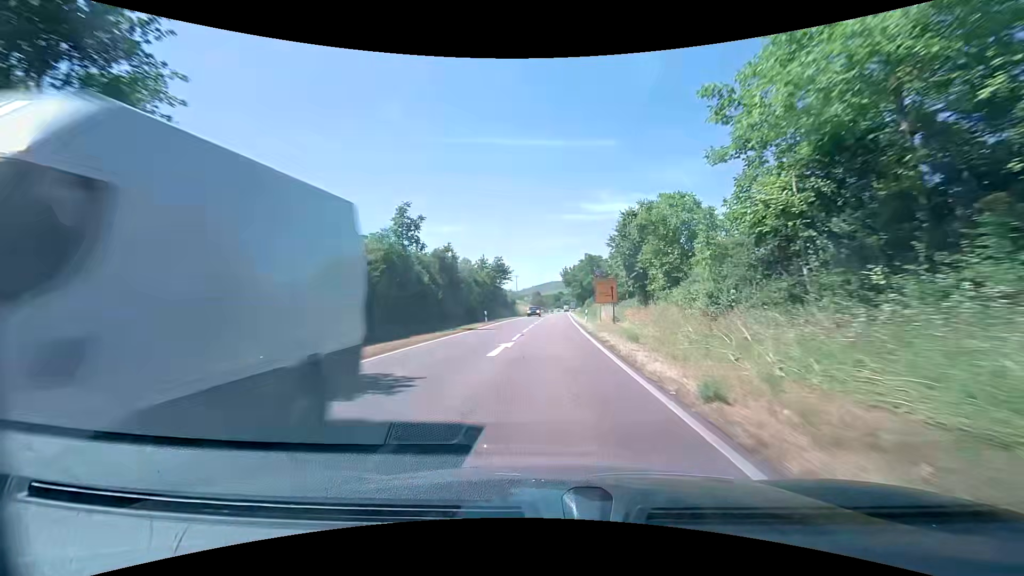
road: primary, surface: asphalt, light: Day
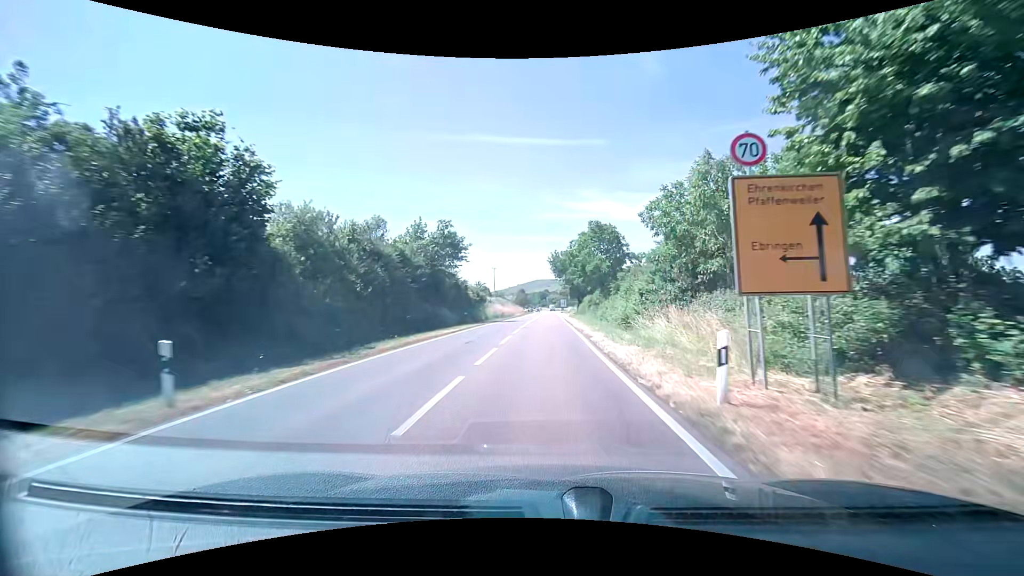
(+0.3, +31.3) m; +1°
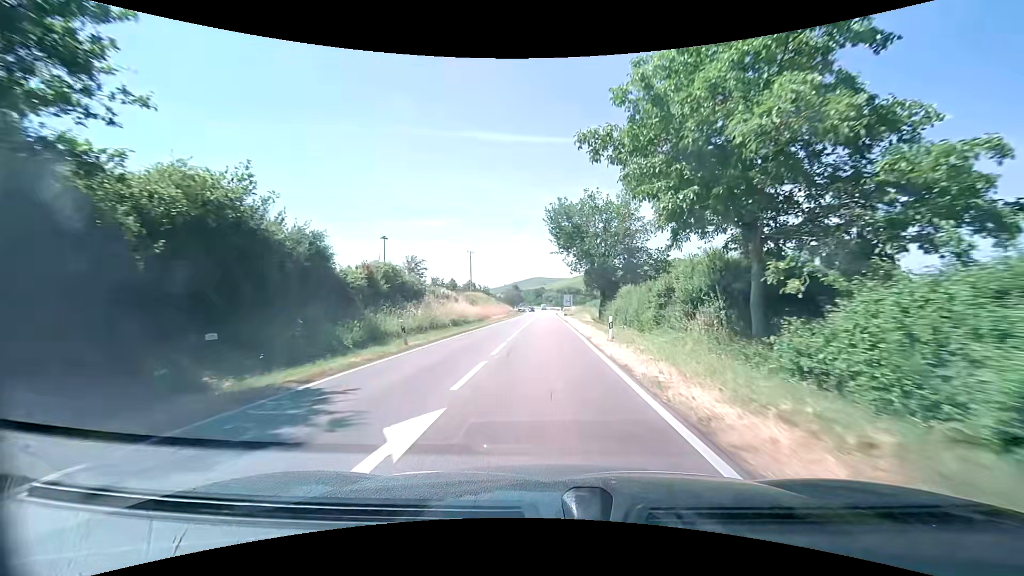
(+0.3, +39.1) m; 0°
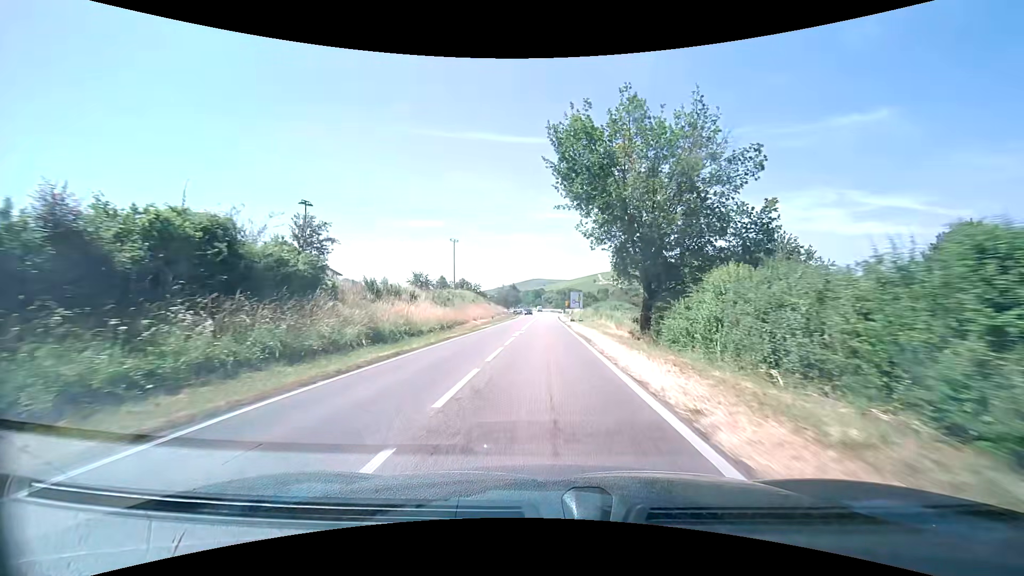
(+0.1, +19.2) m; 0°
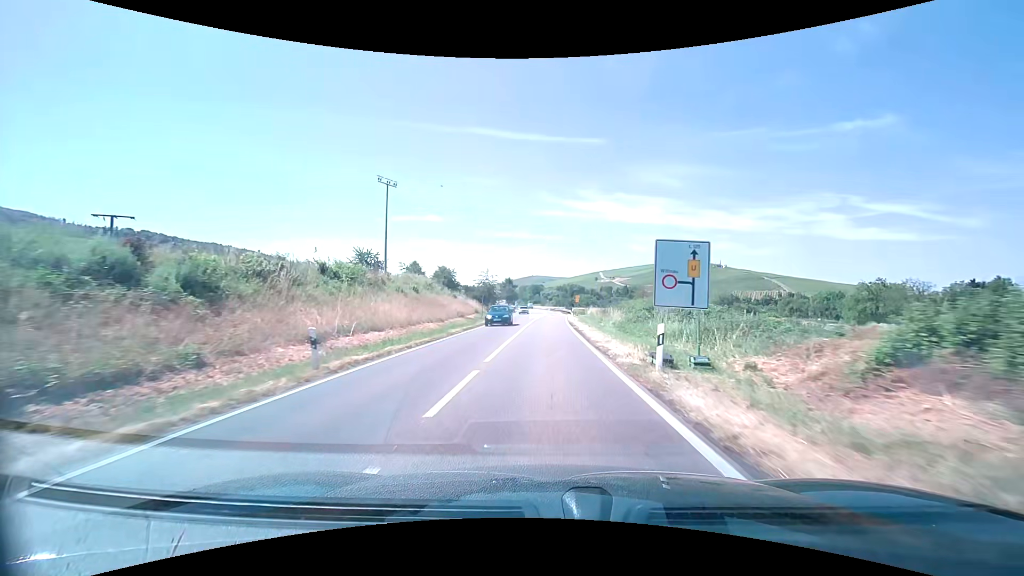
(+0.2, +37.5) m; +1°
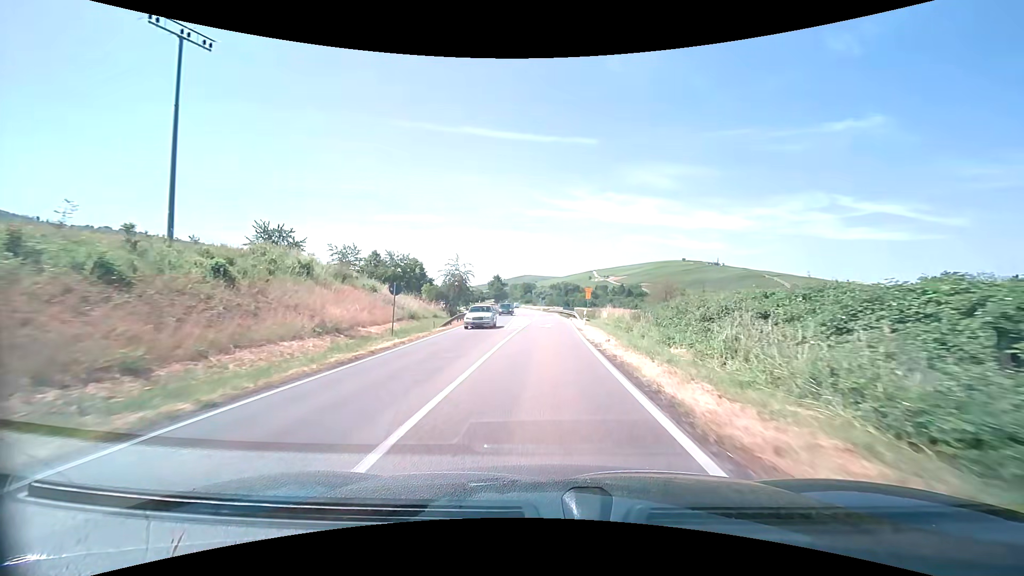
(+0.2, +27.4) m; +1°
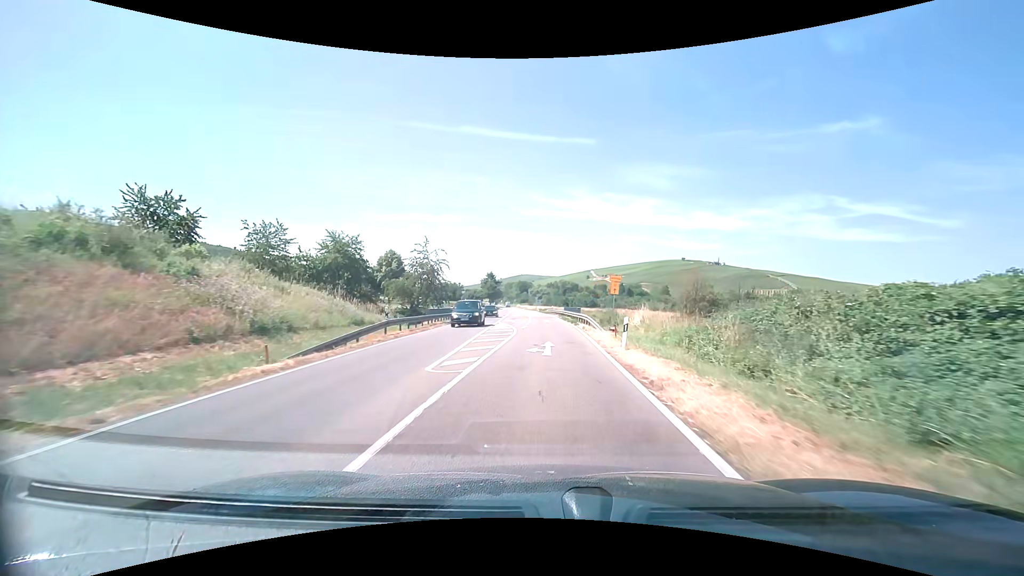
(+0.1, +17.8) m; 0°
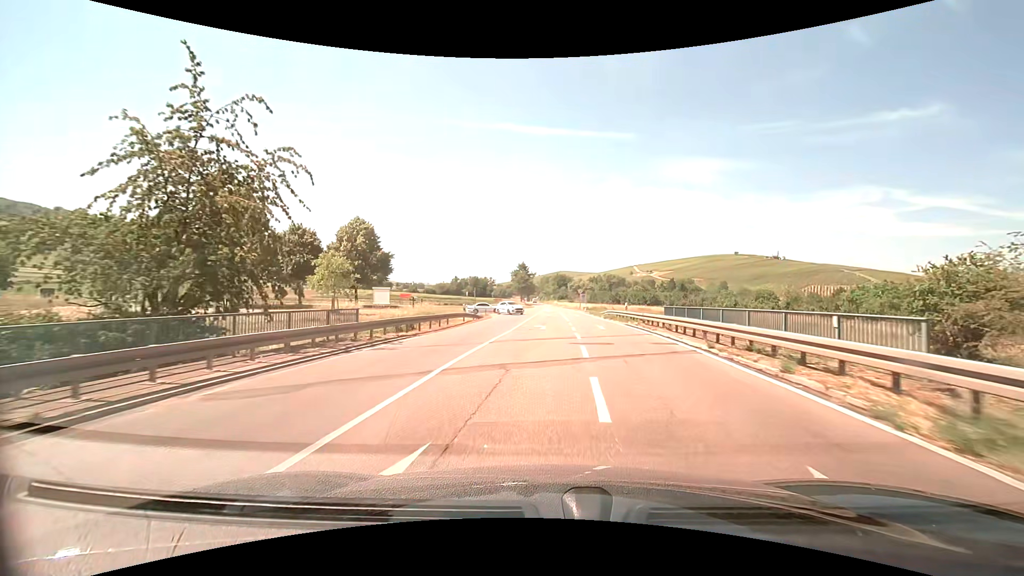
(-1.6, +41.8) m; -5°
(0, +10) (0, +20) (0, +30) (+1, +40) (+1, +50) (+1, +60) (-4, +69) (-13, +72) (-23, +70) (-32, +67) m
